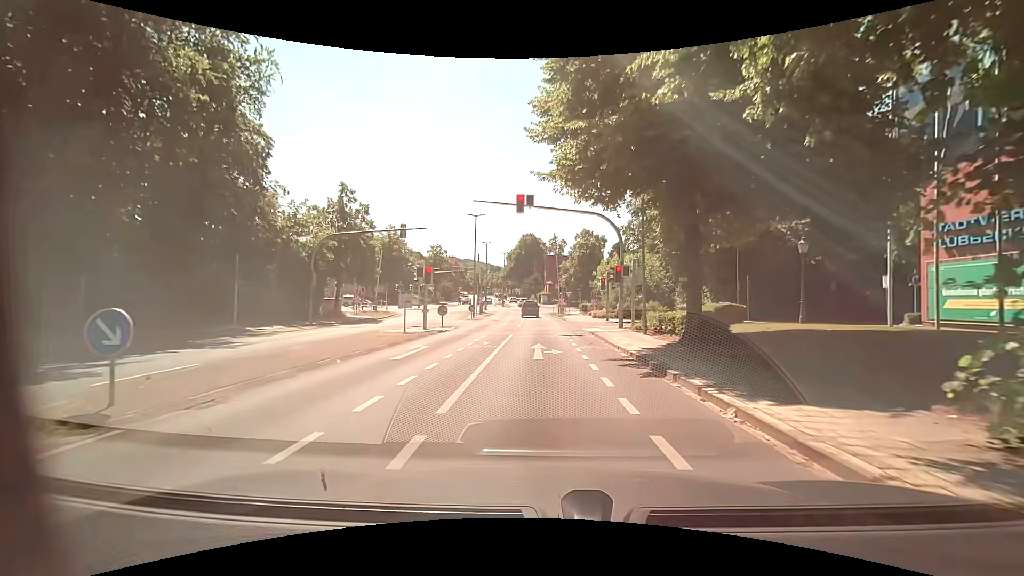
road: tertiary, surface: asphalt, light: Day
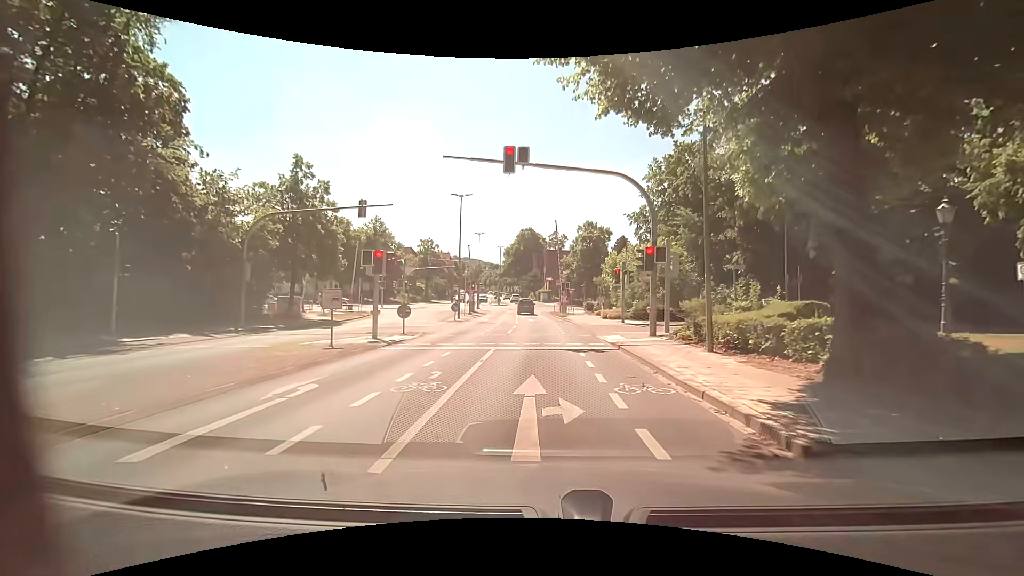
(0.0, +7.6) m; 0°
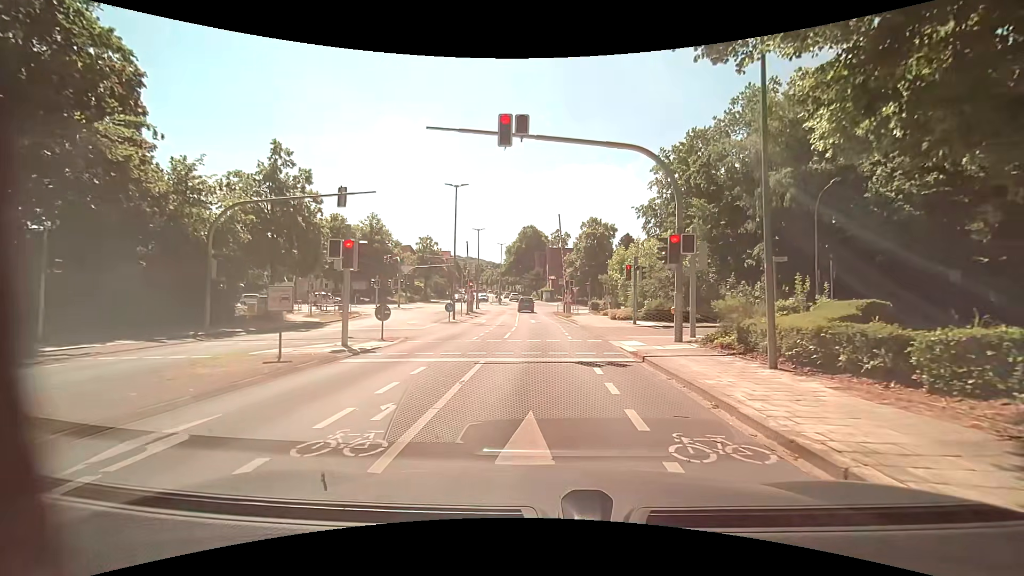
(0.0, +3.0) m; 0°
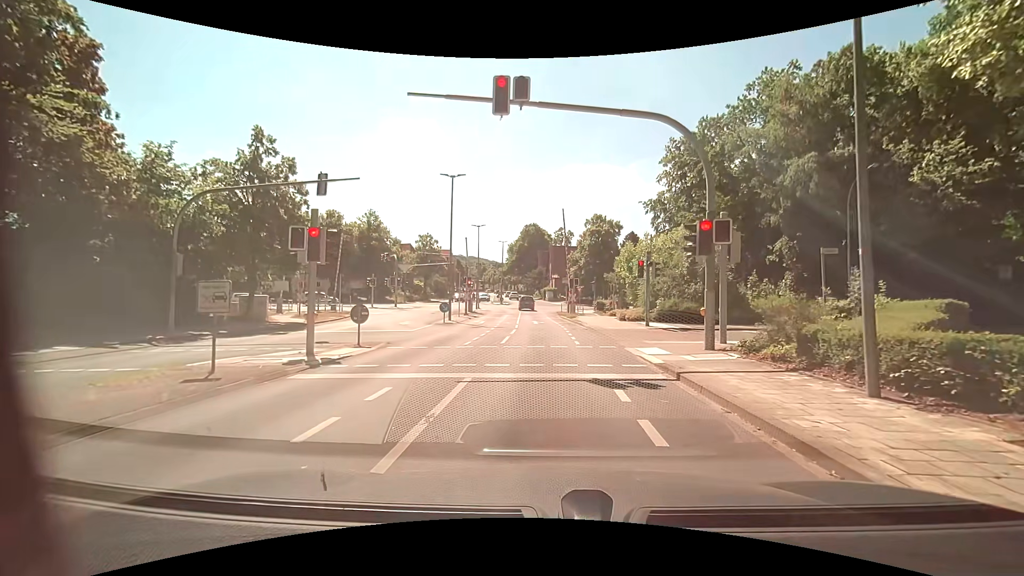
(0.0, +2.4) m; 0°
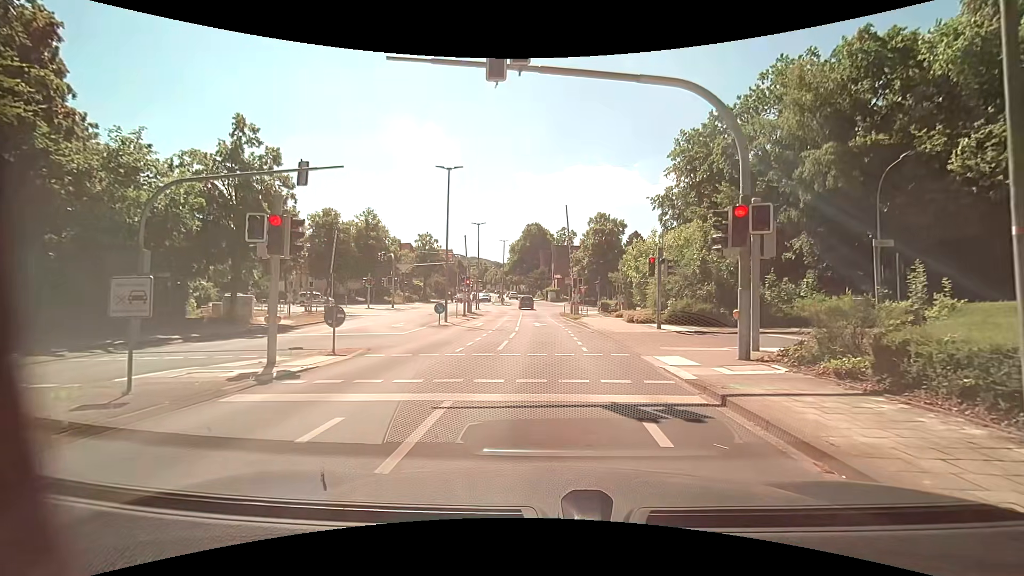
(0.0, +1.9) m; +1°
